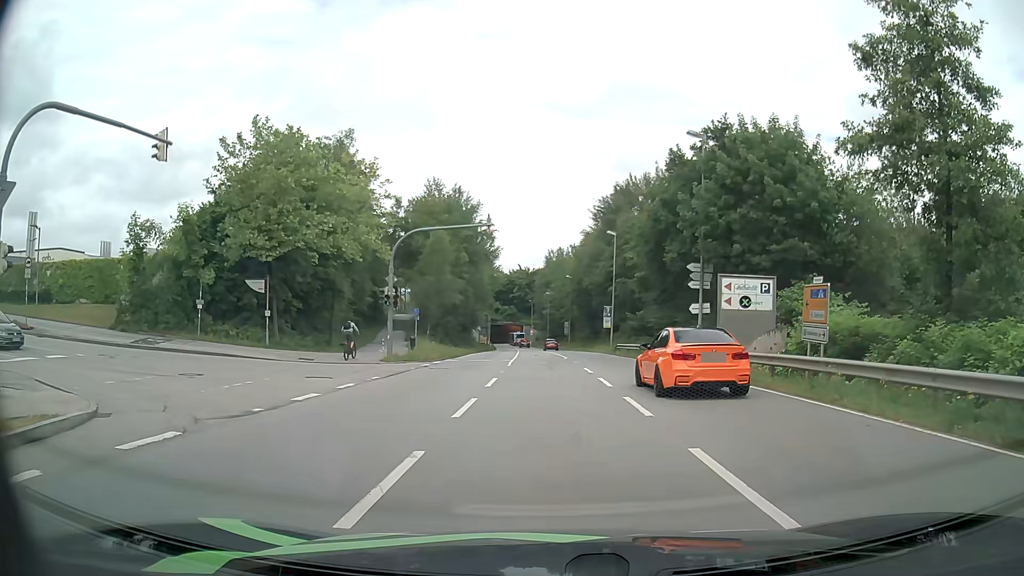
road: secondary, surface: asphalt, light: Day
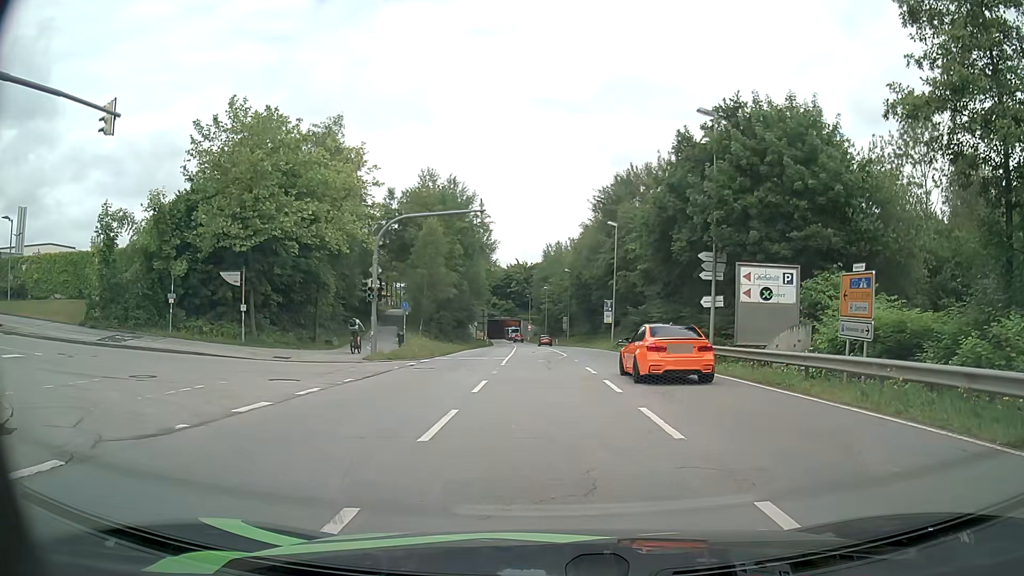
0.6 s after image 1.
(-0.1, +2.6) m; -2°
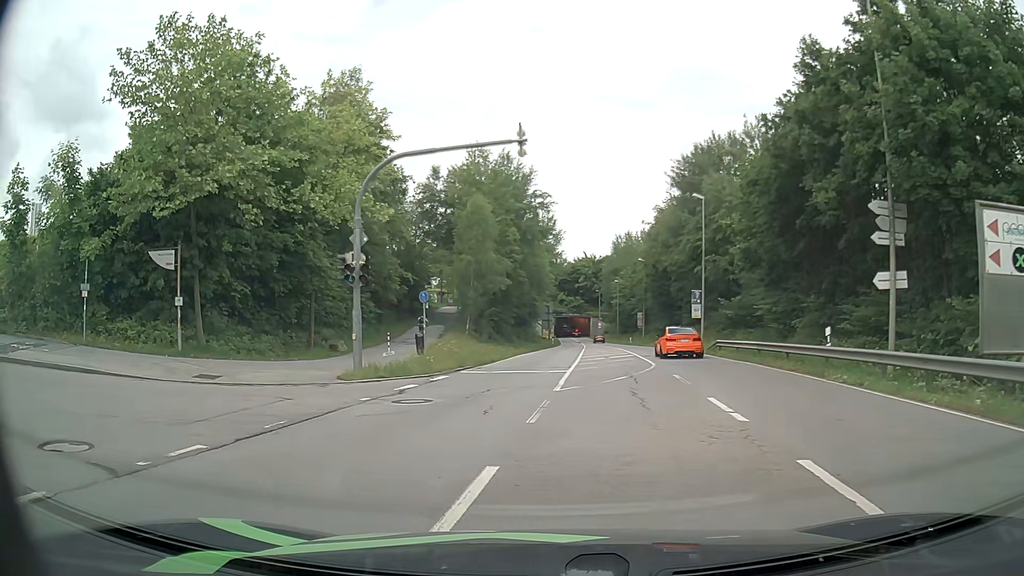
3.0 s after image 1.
(0.0, +10.6) m; -4°
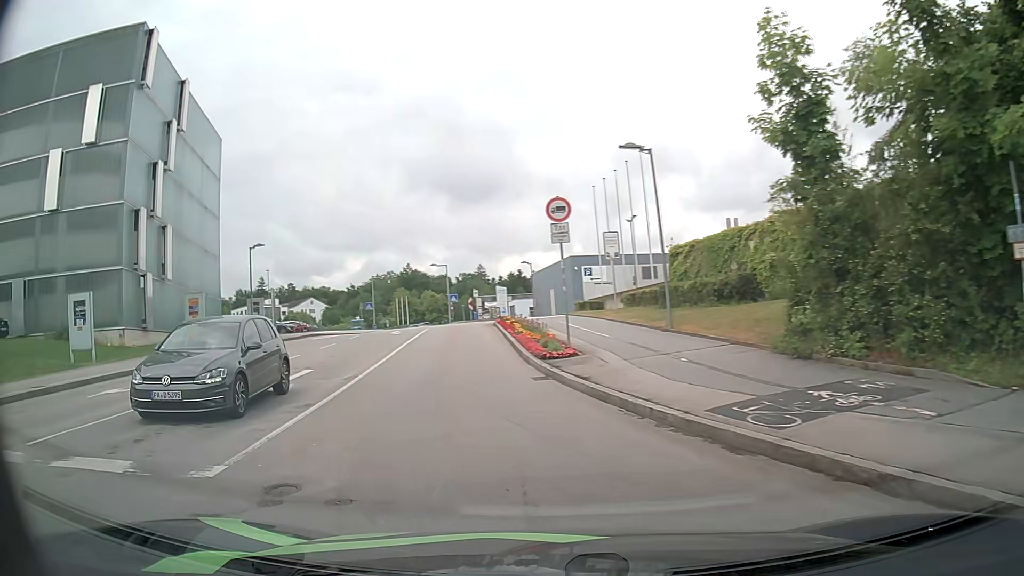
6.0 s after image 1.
(-8.3, +11.5) m; -75°
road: residential
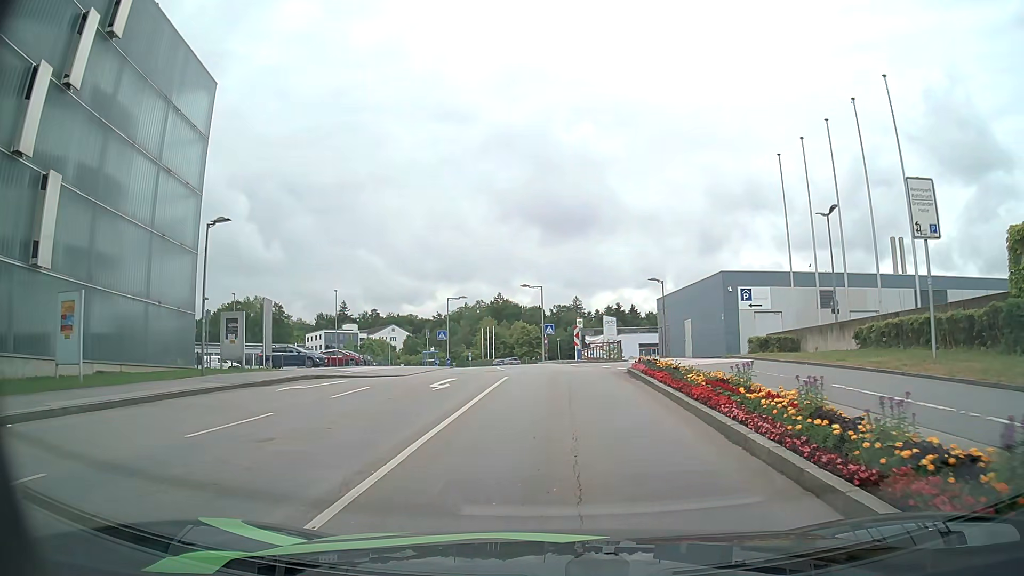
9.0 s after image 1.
(-2.9, +16.8) m; -10°
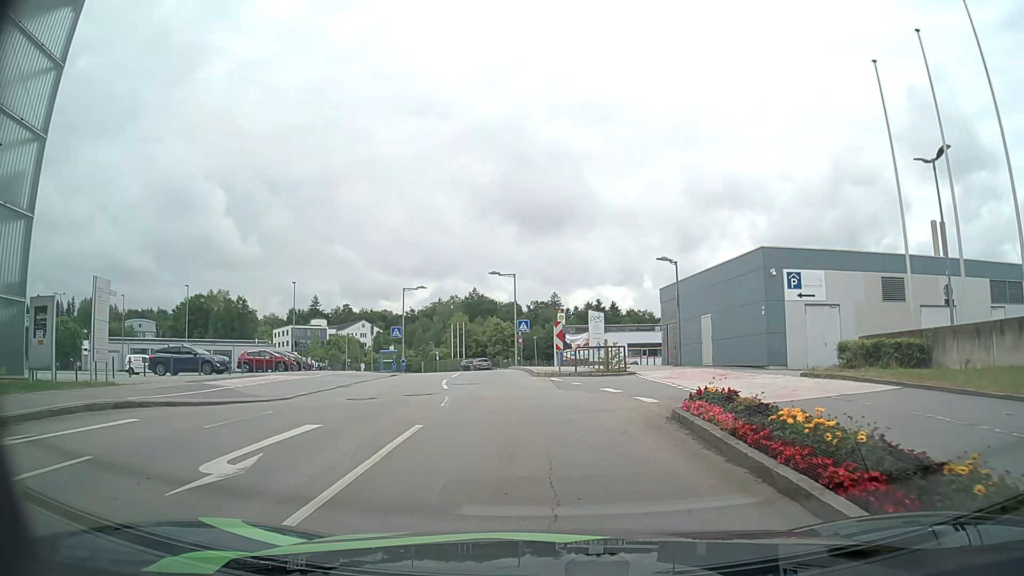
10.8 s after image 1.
(+0.4, +10.8) m; +2°
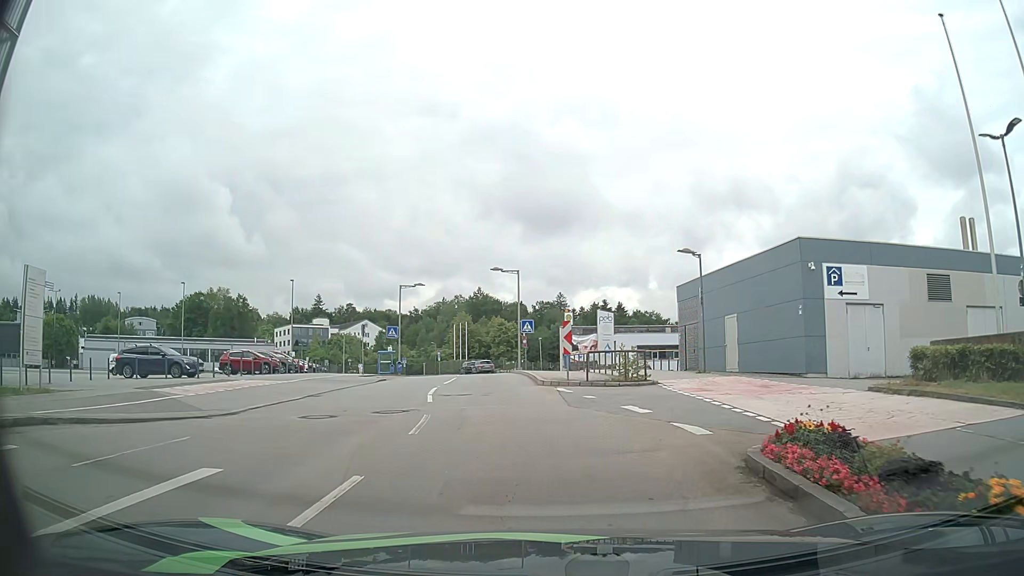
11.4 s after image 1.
(0.0, +3.5) m; 0°
(0, +10) (-2, +20) (-3, +30) (-3, +40) (-5, +50) (-7, +60) (-9, +69) (-12, +79) (-15, +88) (-19, +98) m
